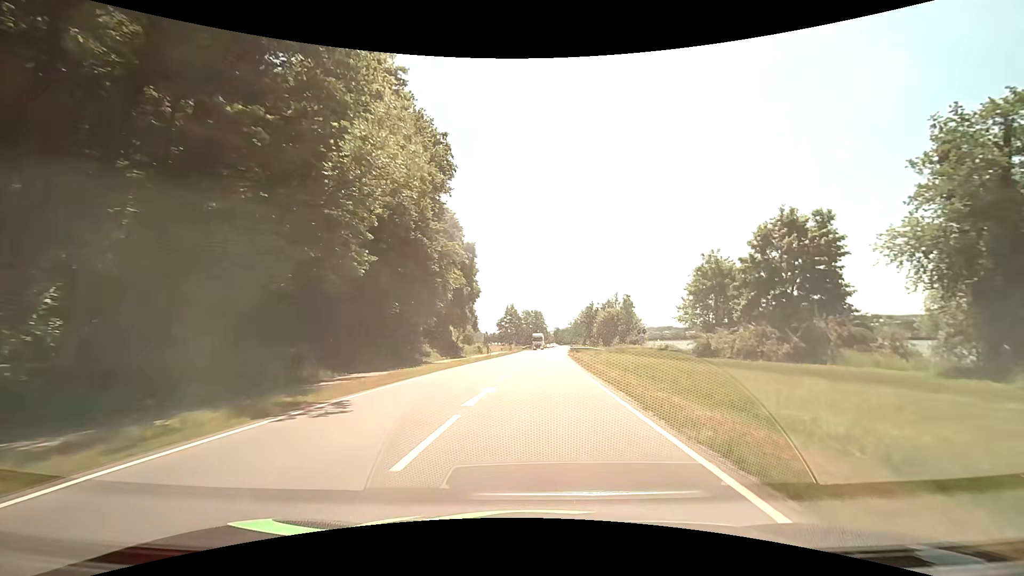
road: primary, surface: asphalt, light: Day
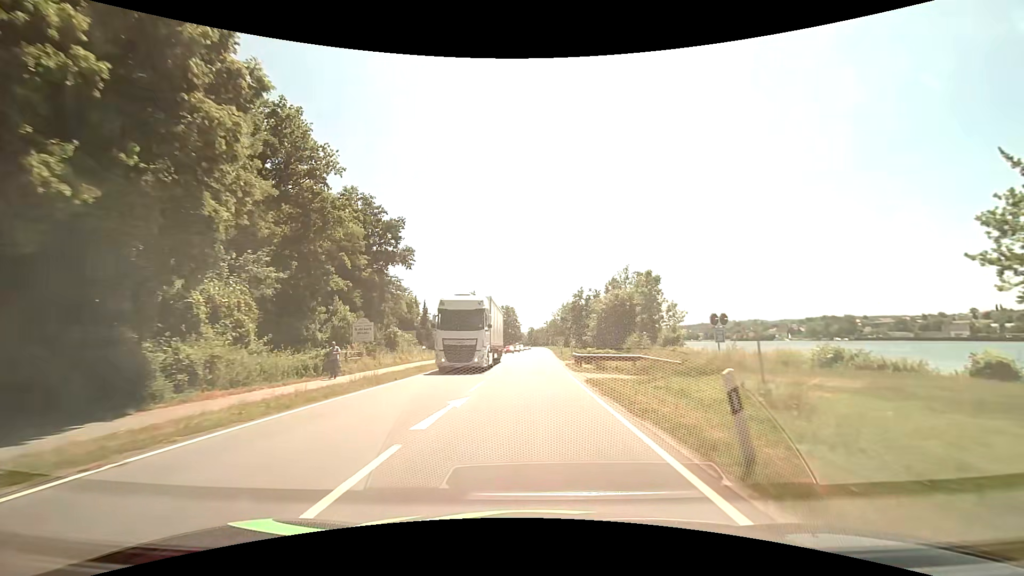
(+1.5, +44.4) m; +3°
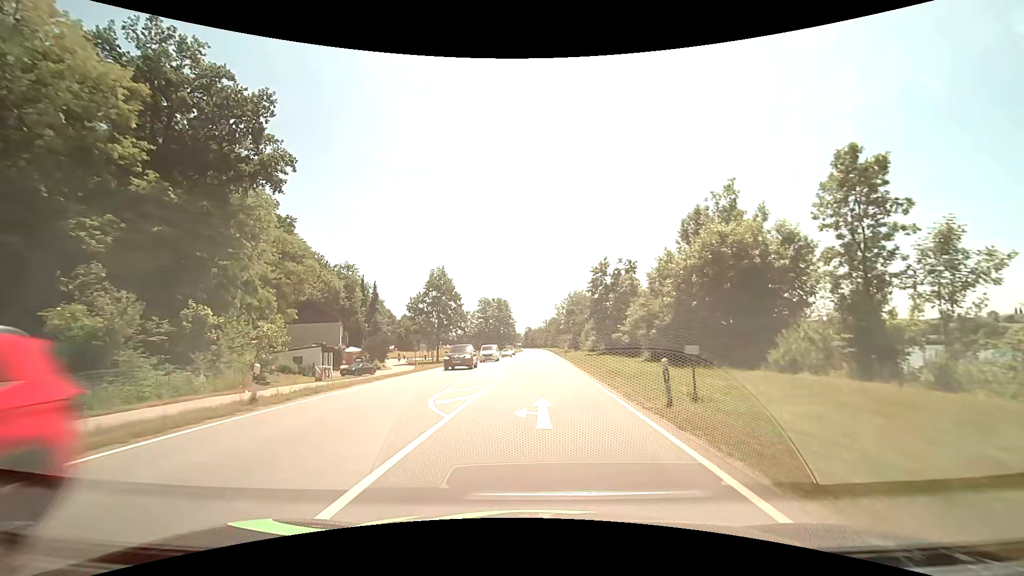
(+0.1, +42.5) m; 0°
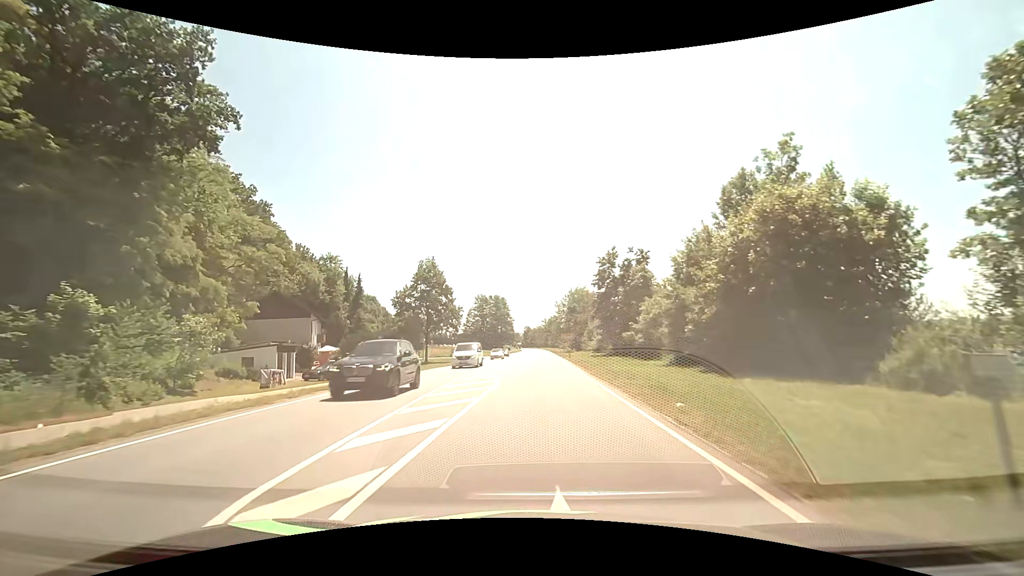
(0.0, +8.4) m; 0°
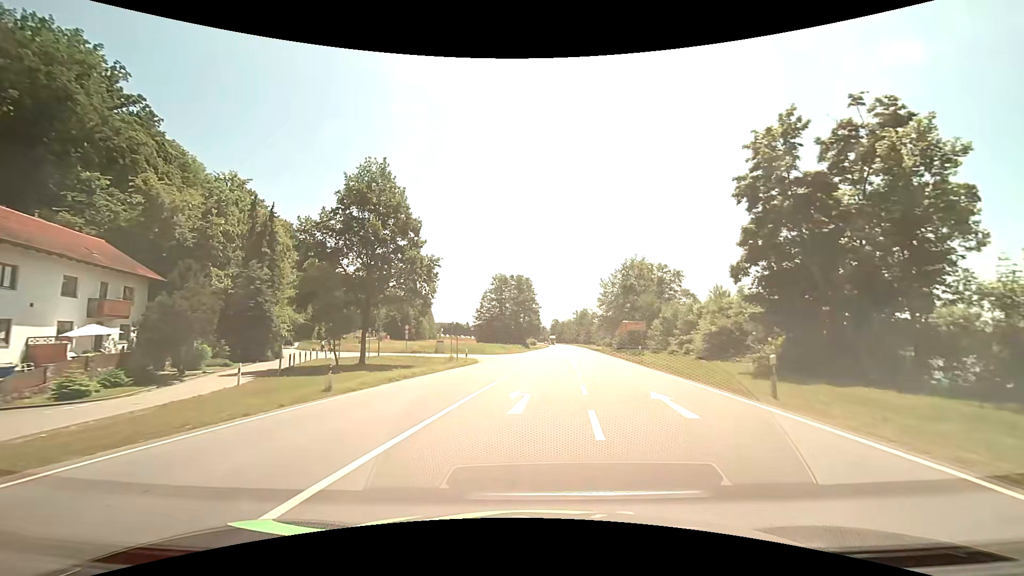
(-1.2, +39.6) m; -3°
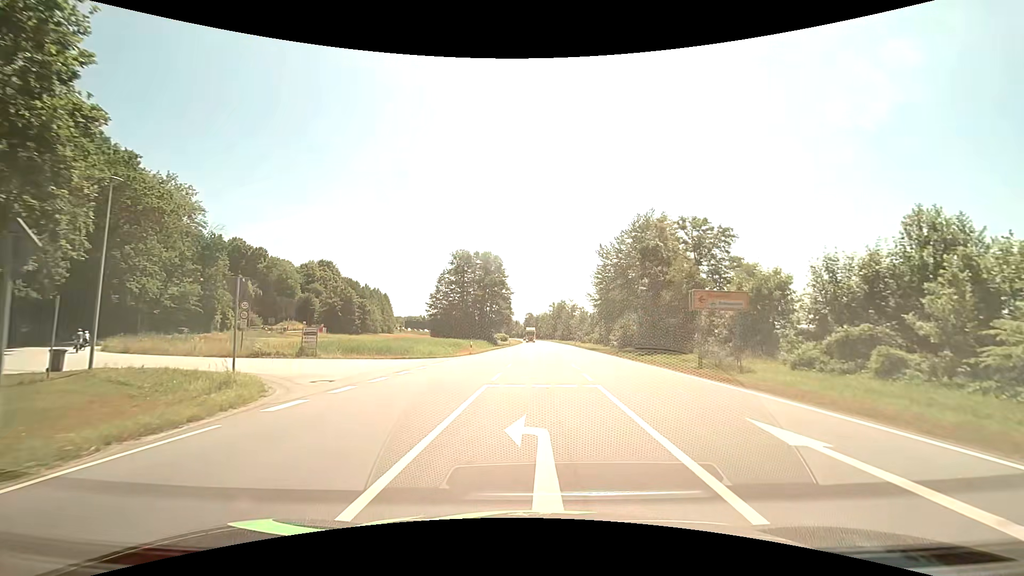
(+0.9, +30.3) m; +3°
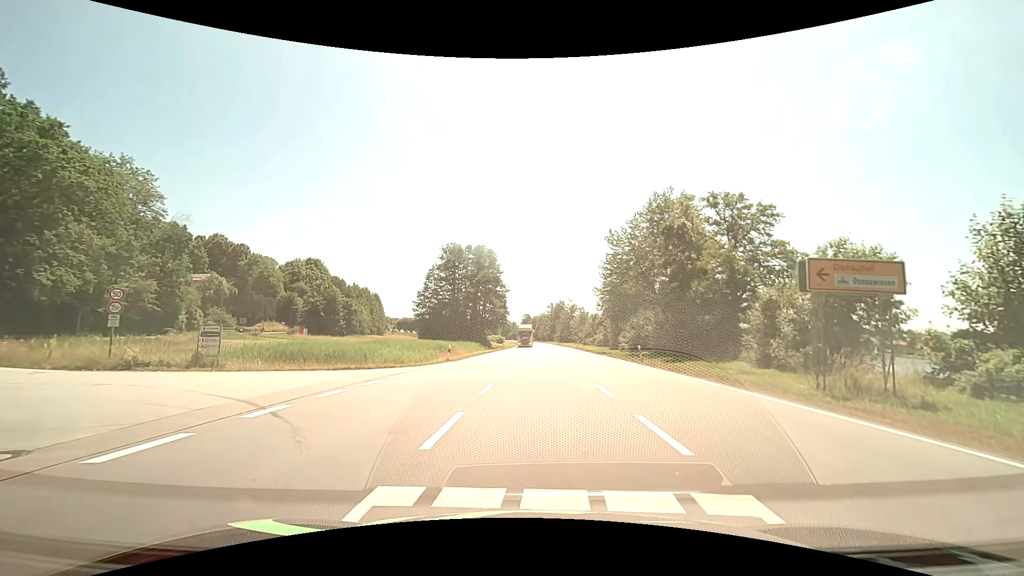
(0.0, +9.3) m; +1°
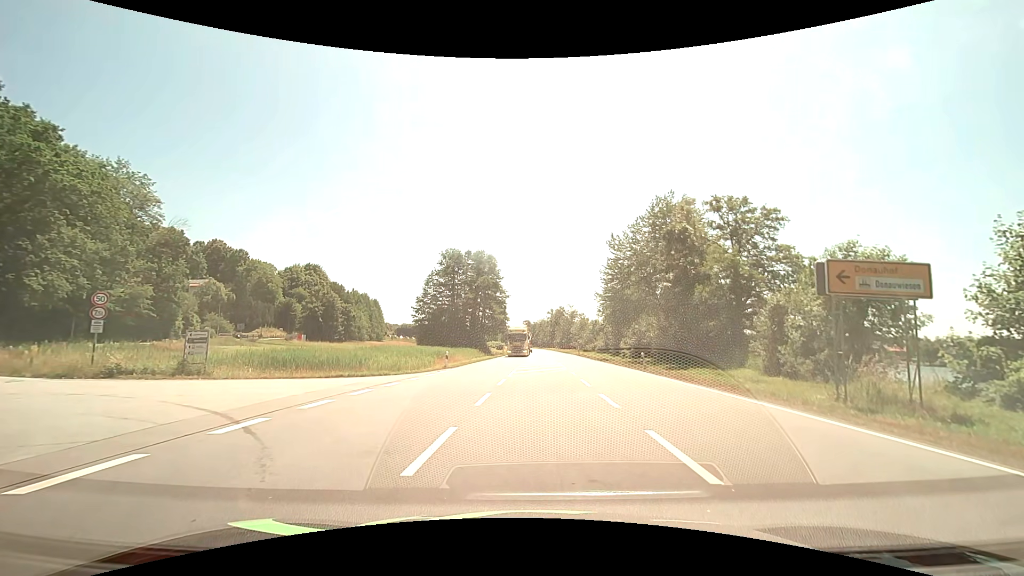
(0.0, +0.8) m; +1°
(-1, +10) (-8, +16) (-18, +18) (-27, +21) (-36, +26) (-43, +33) (-49, +42) (-53, +50) (-57, +60) (-60, +69) m
